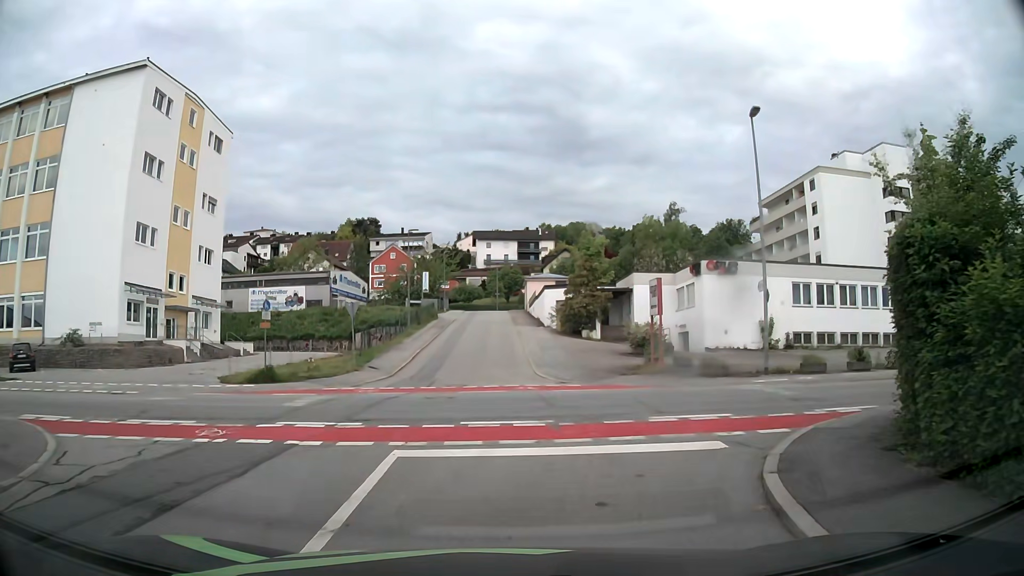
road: residential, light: Day
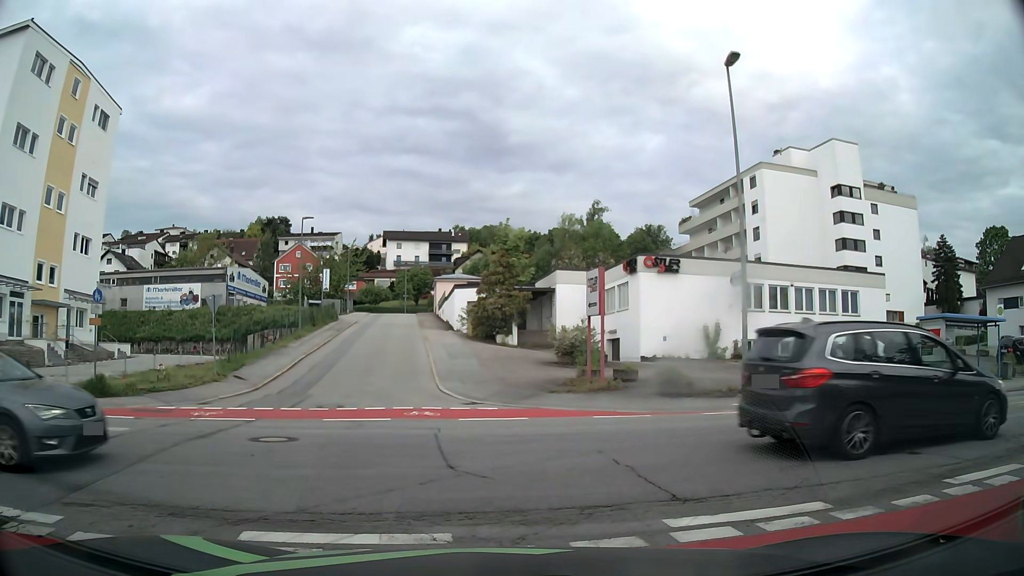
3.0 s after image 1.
(+0.3, +6.0) m; +6°
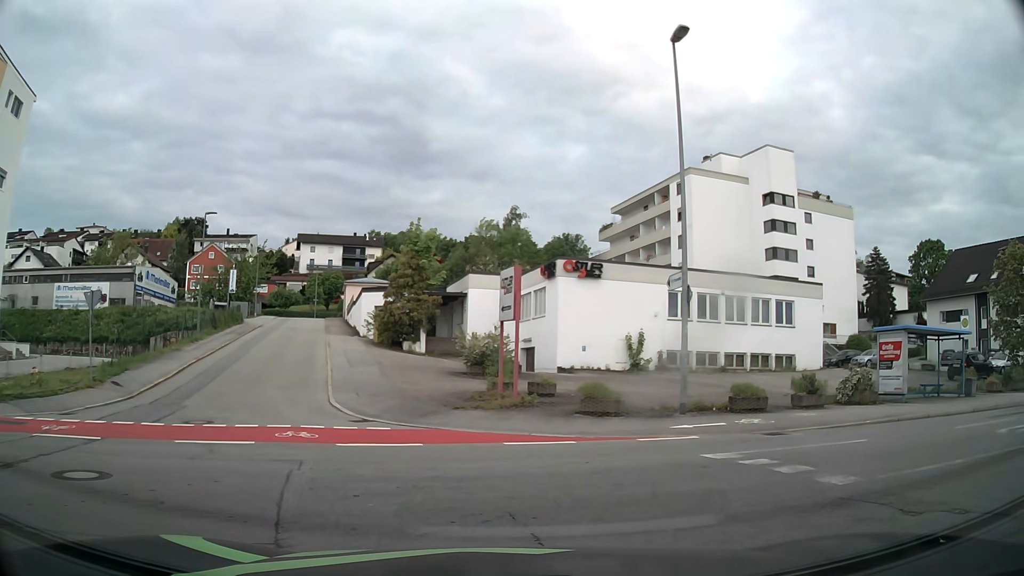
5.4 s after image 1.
(+0.2, +3.0) m; +8°
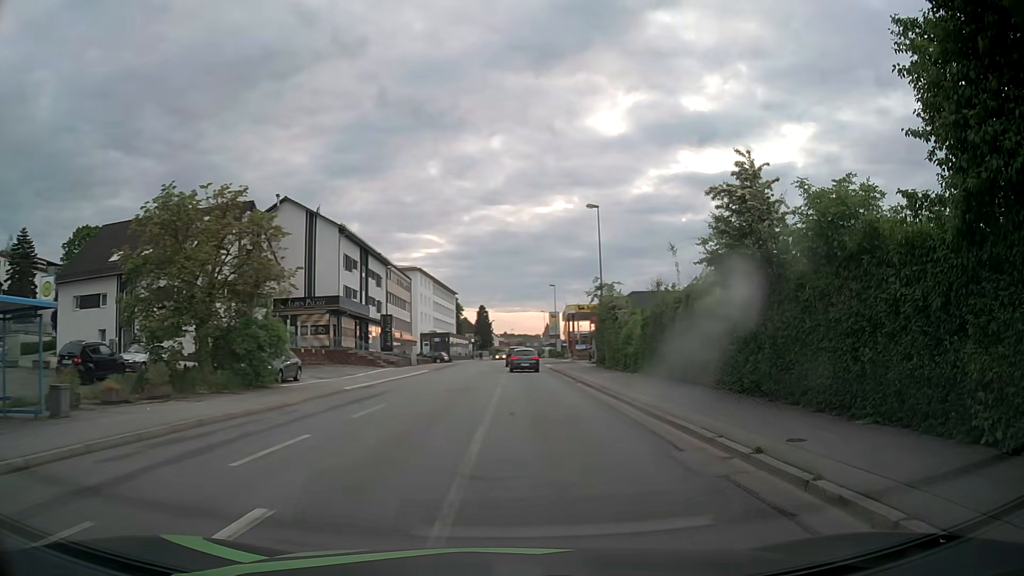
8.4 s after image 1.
(+7.3, +8.9) m; +75°
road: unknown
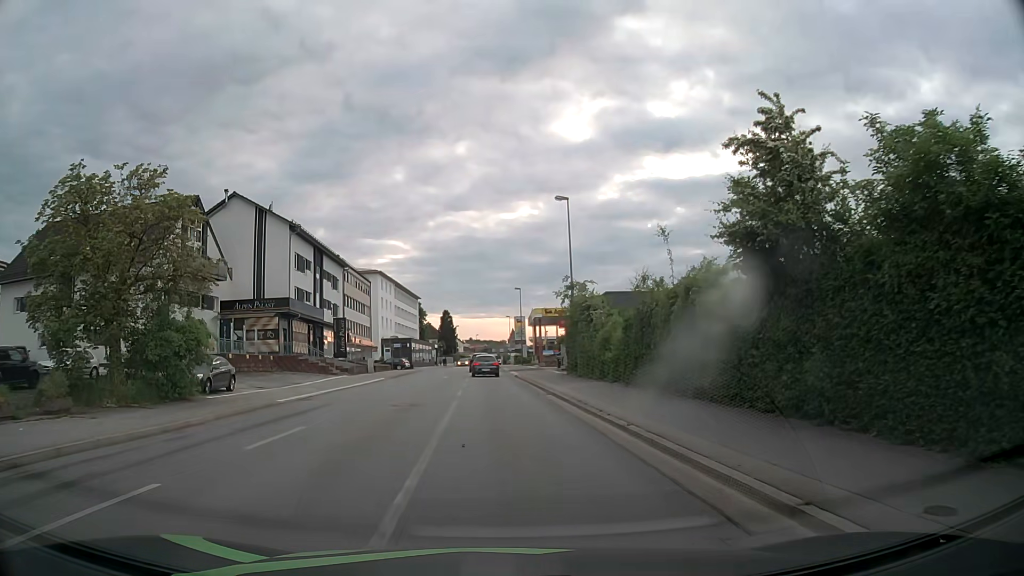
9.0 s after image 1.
(+0.2, +4.1) m; +3°
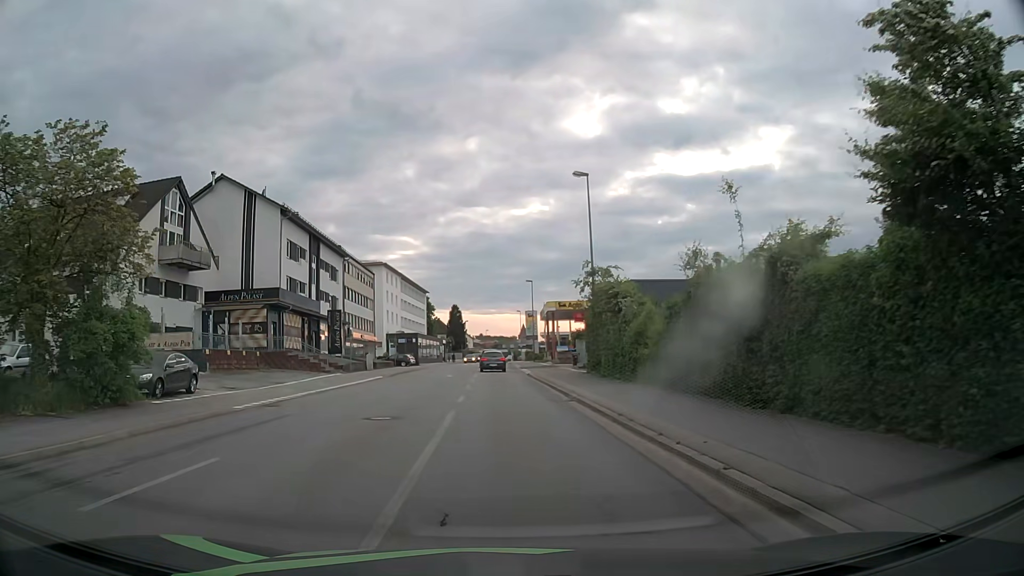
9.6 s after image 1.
(0.0, +4.8) m; -1°
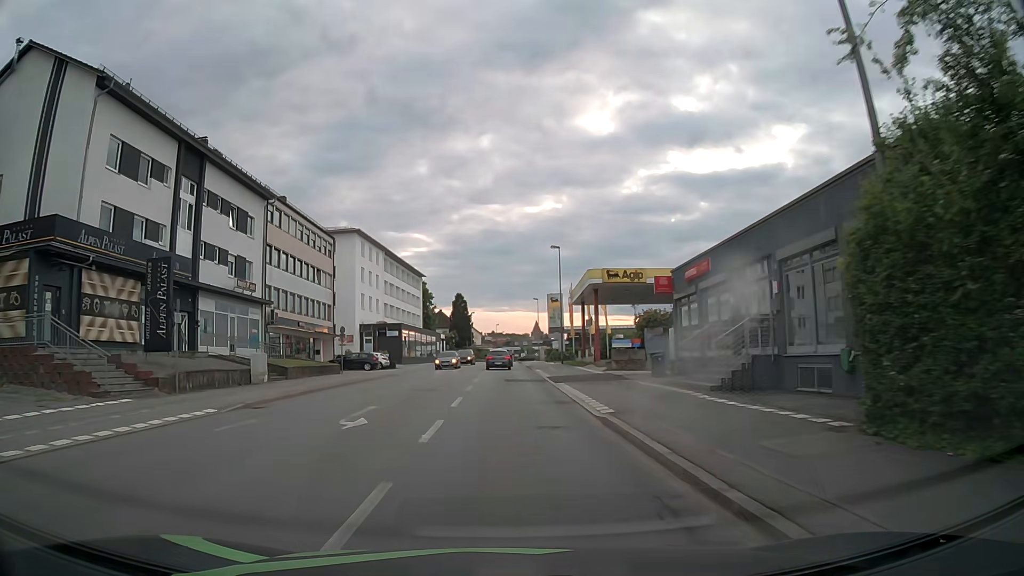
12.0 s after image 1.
(-0.3, +26.9) m; -1°
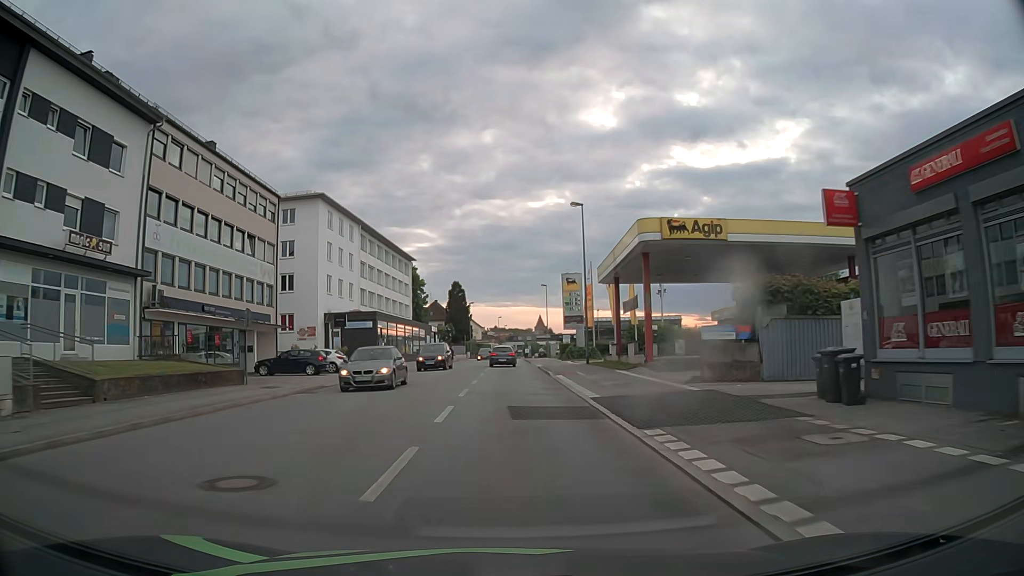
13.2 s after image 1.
(0.0, +16.2) m; 0°
